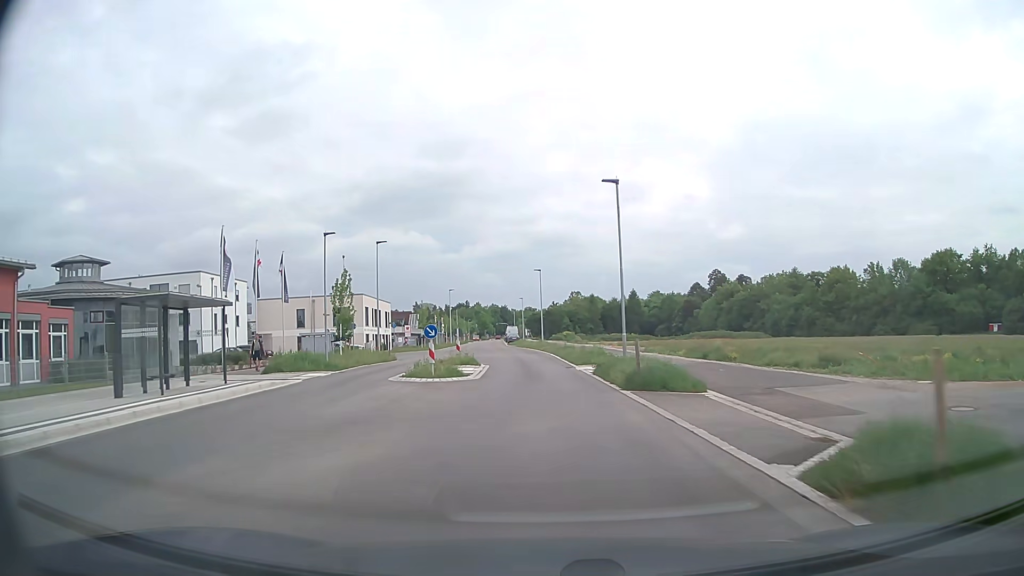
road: secondary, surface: asphalt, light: Day
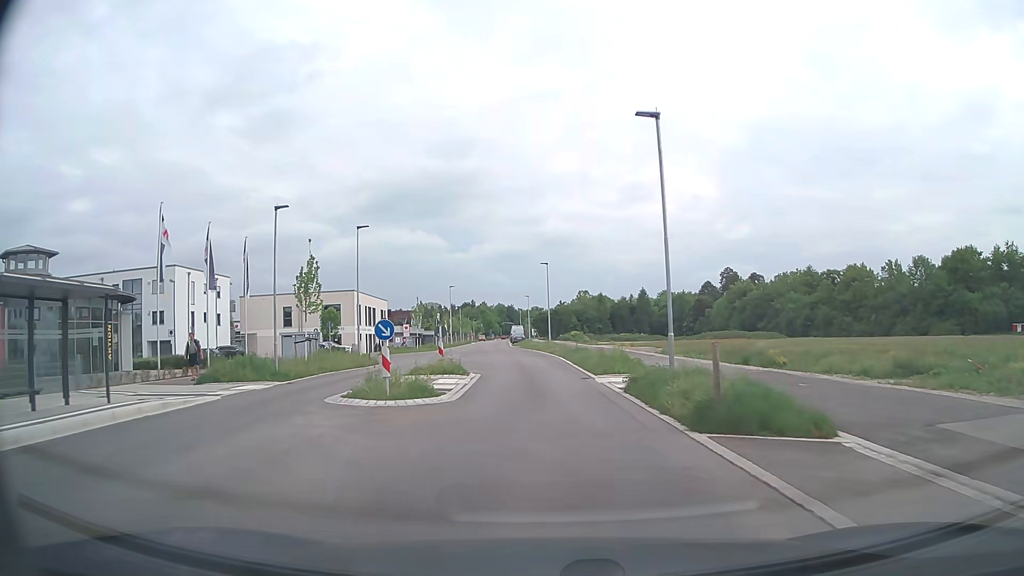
(0.0, +6.6) m; 0°
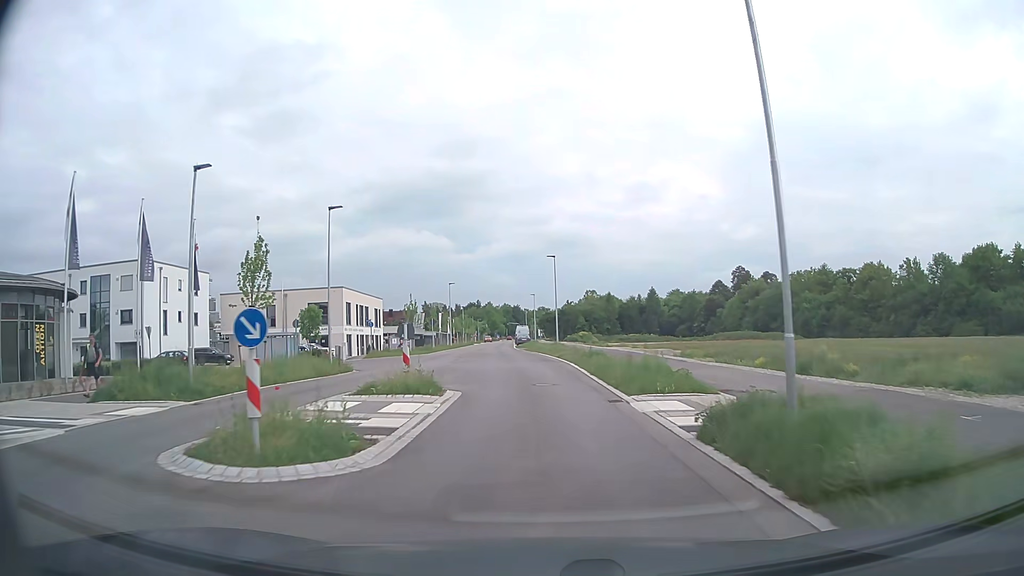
(0.0, +6.6) m; -1°
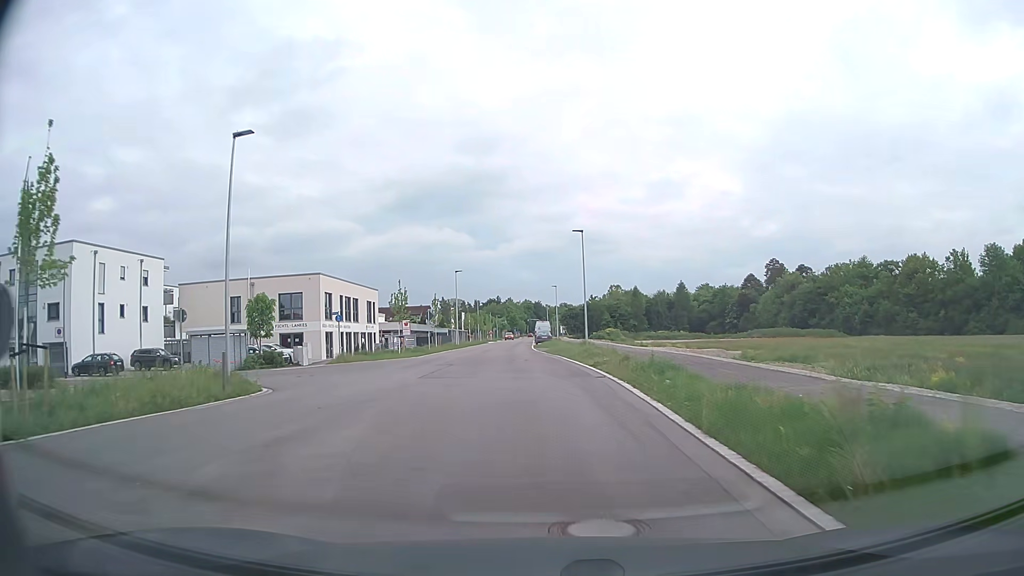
(-0.1, +13.2) m; -2°
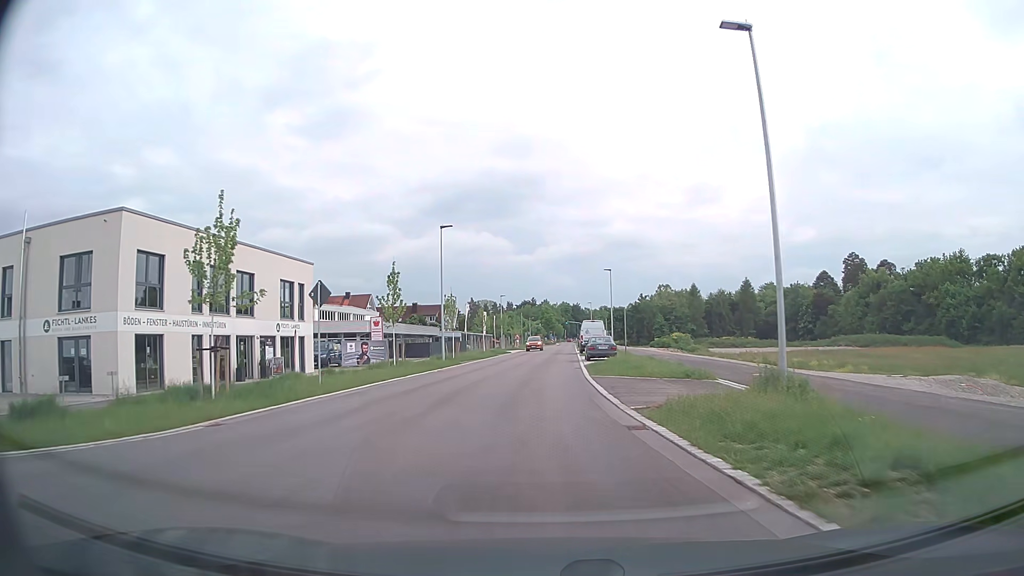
(-1.1, +32.2) m; -3°
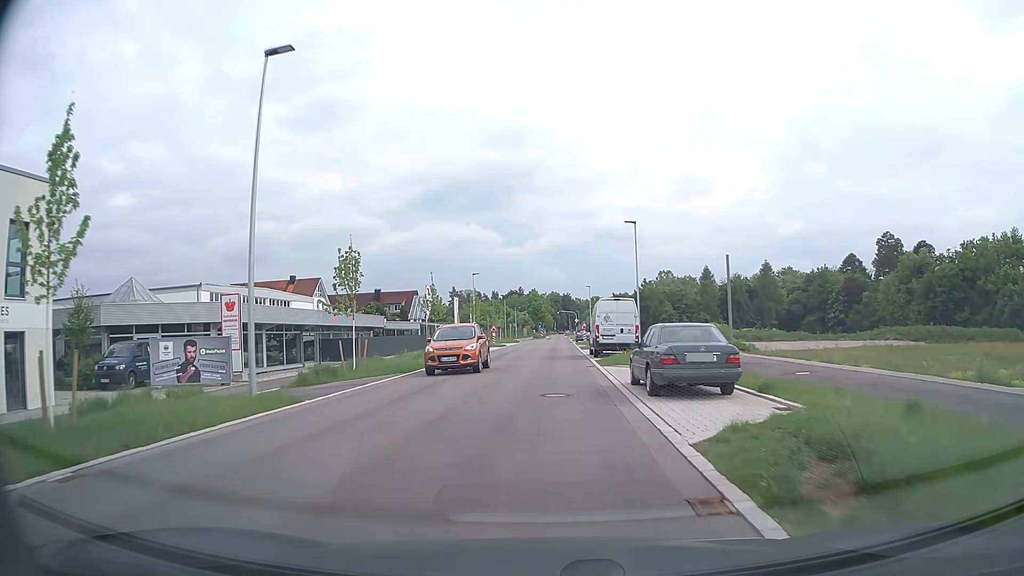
(0.0, +25.1) m; +1°
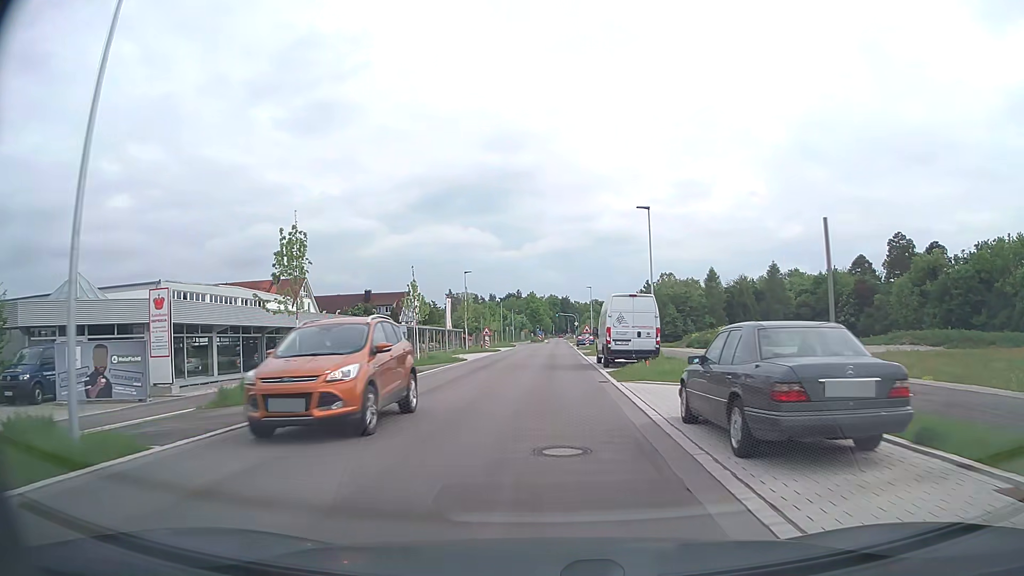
(0.0, +6.2) m; 0°
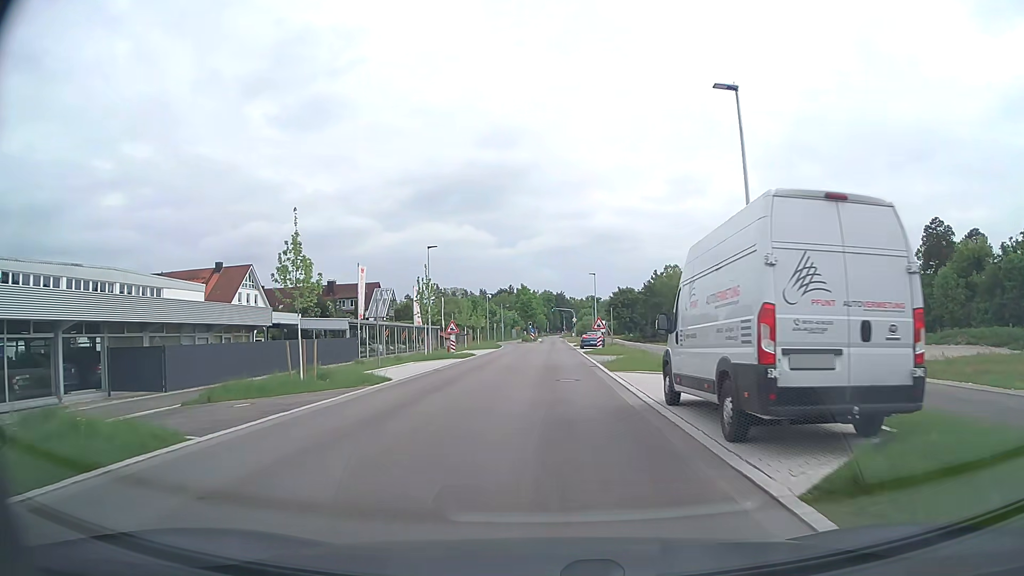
(+0.1, +18.5) m; 0°
(0, +10) (0, +20) (0, +30) (0, +40) (0, +50) (+1, +60) (+1, +70) (+1, +80) (+1, +90) (+1, +100) m
